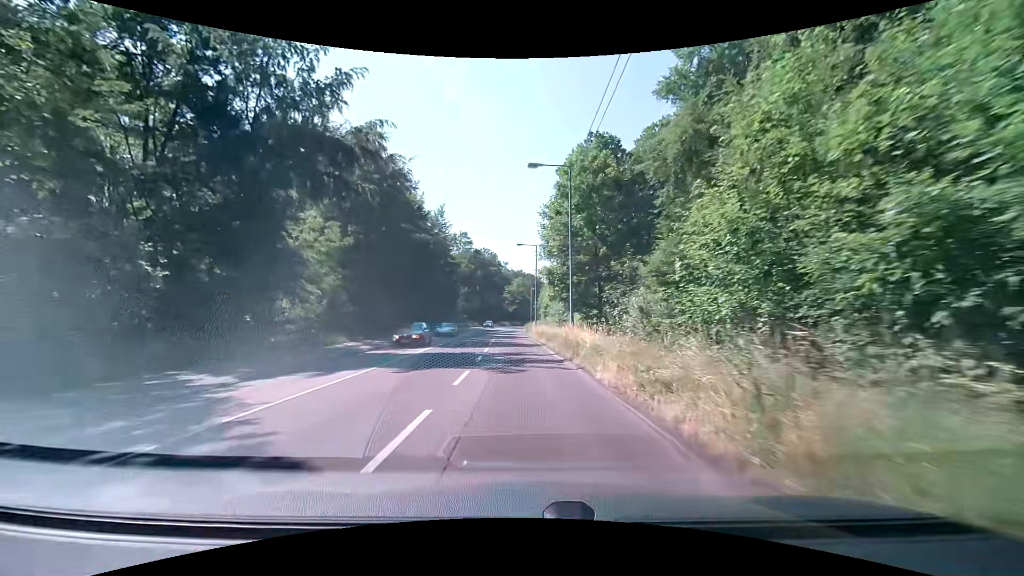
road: secondary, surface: asphalt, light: Day
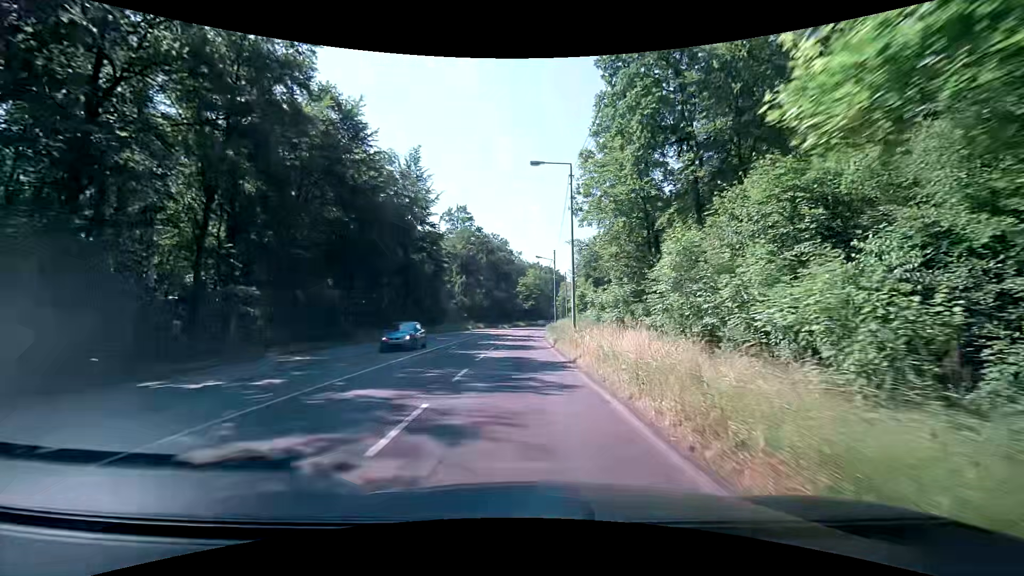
(-0.6, +29.9) m; -2°
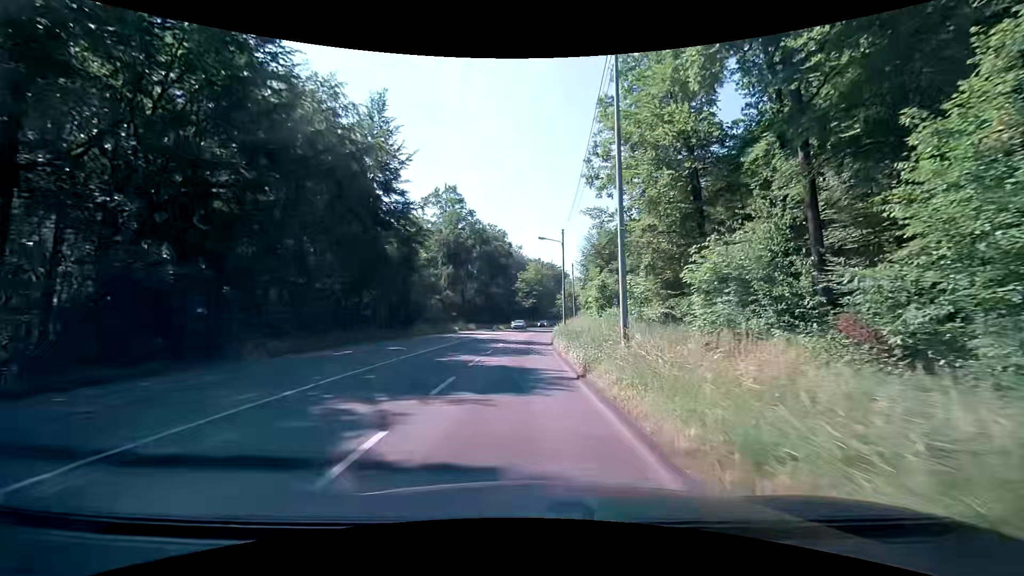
(+0.1, +14.3) m; +1°
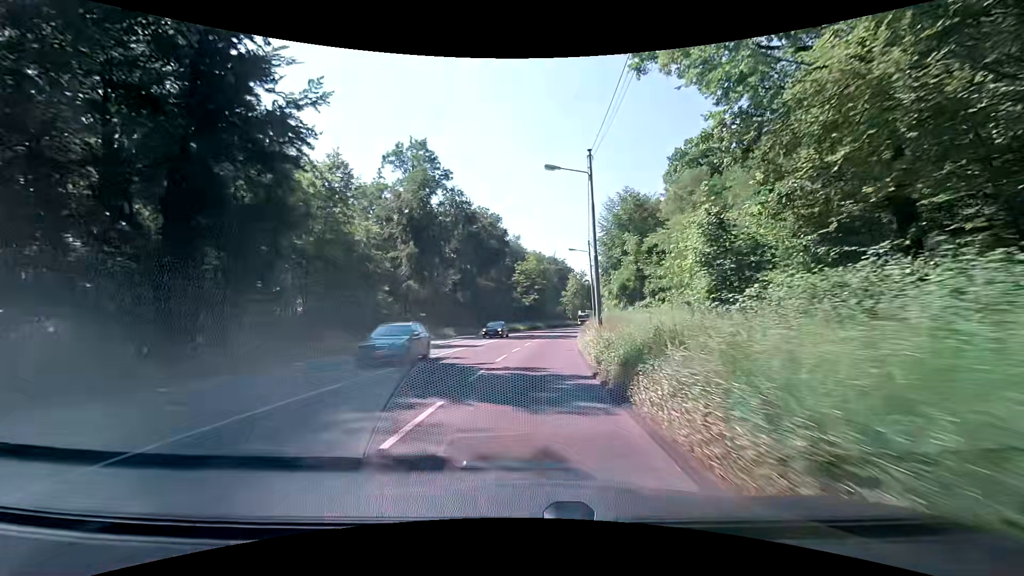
(-0.3, +22.5) m; -1°
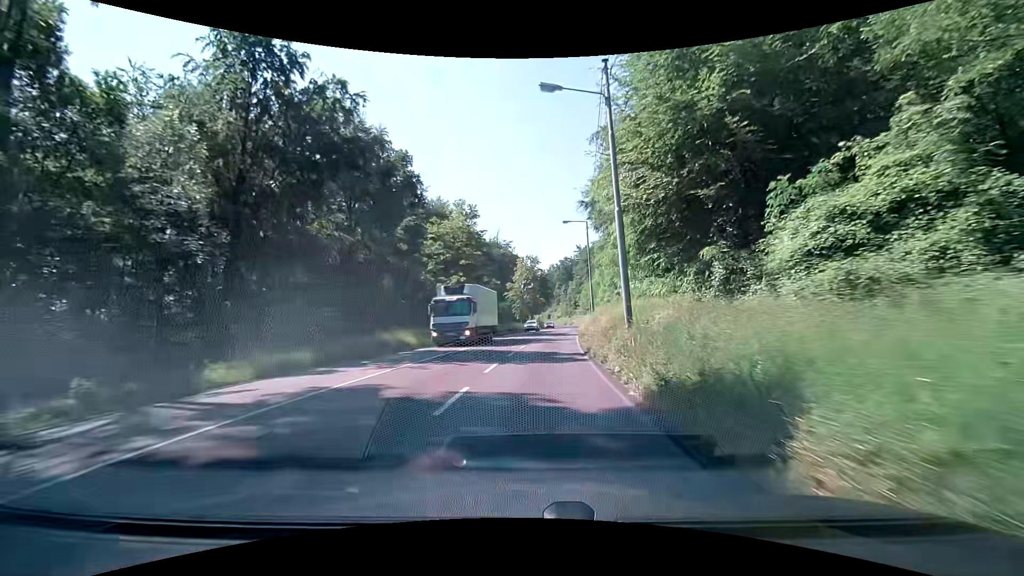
(+2.2, +41.2) m; +7°
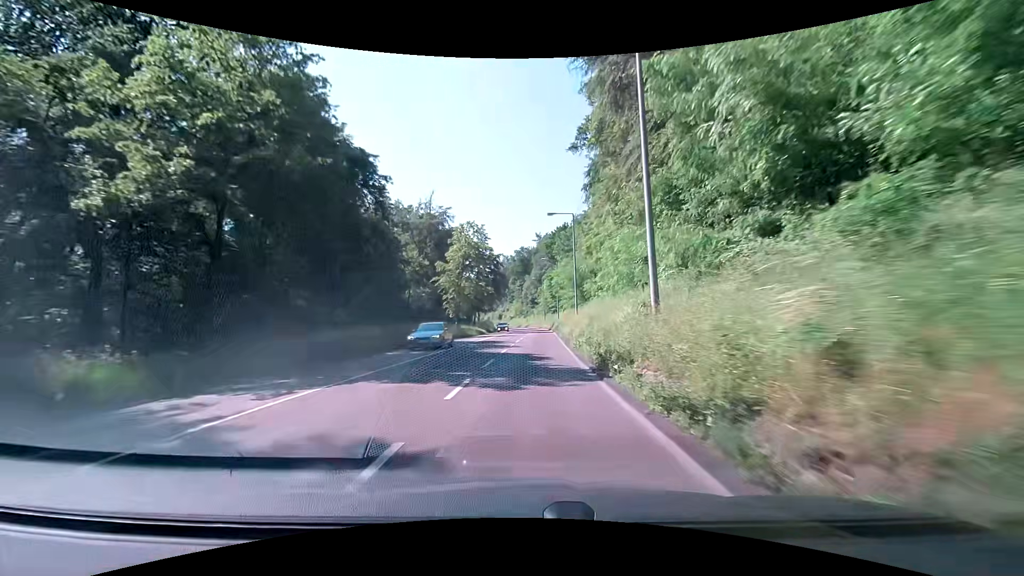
(+1.4, +35.5) m; +5°
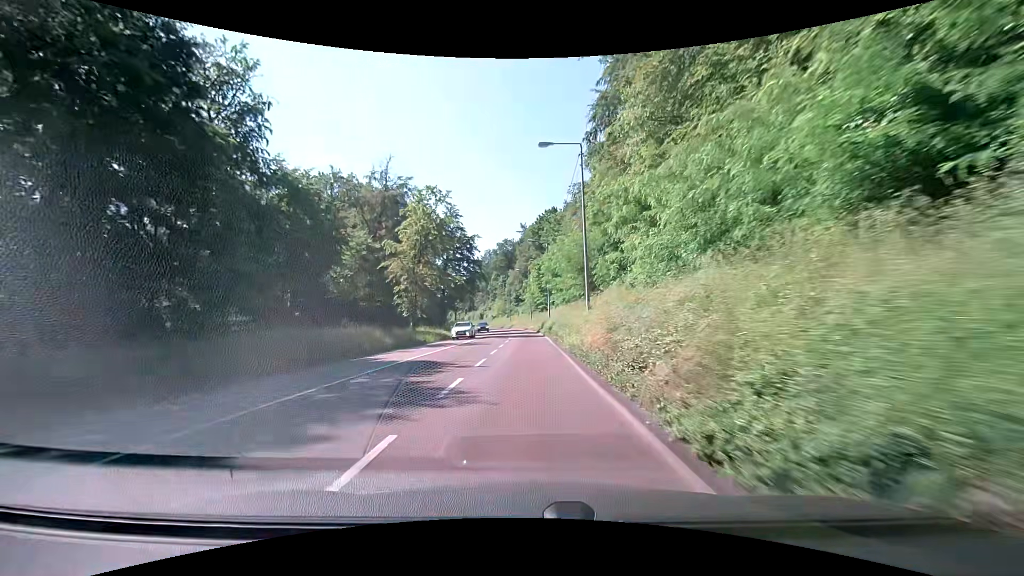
(+0.3, +18.1) m; +3°
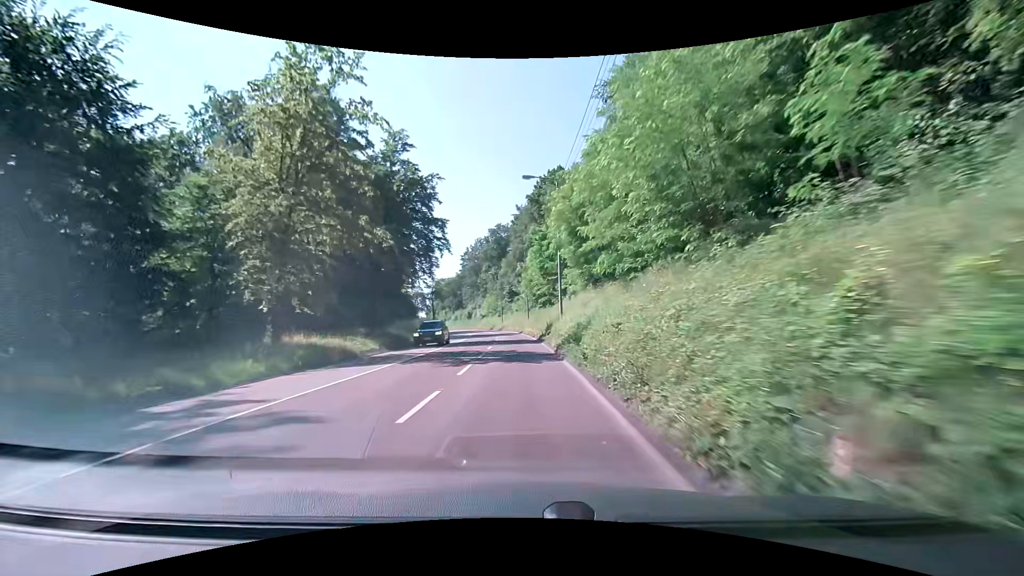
(0.0, +26.7) m; 0°
